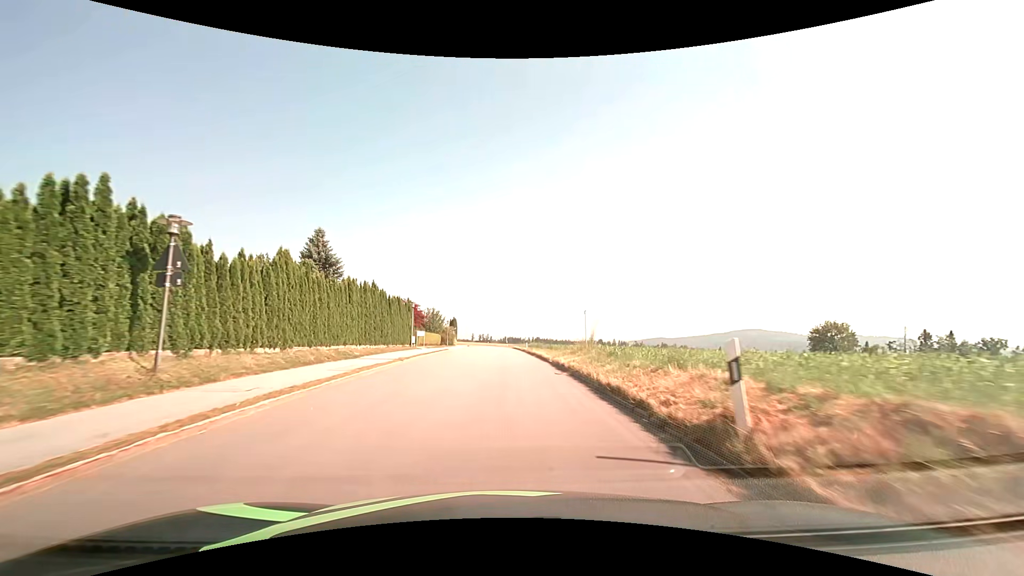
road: tertiary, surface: asphalt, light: Day
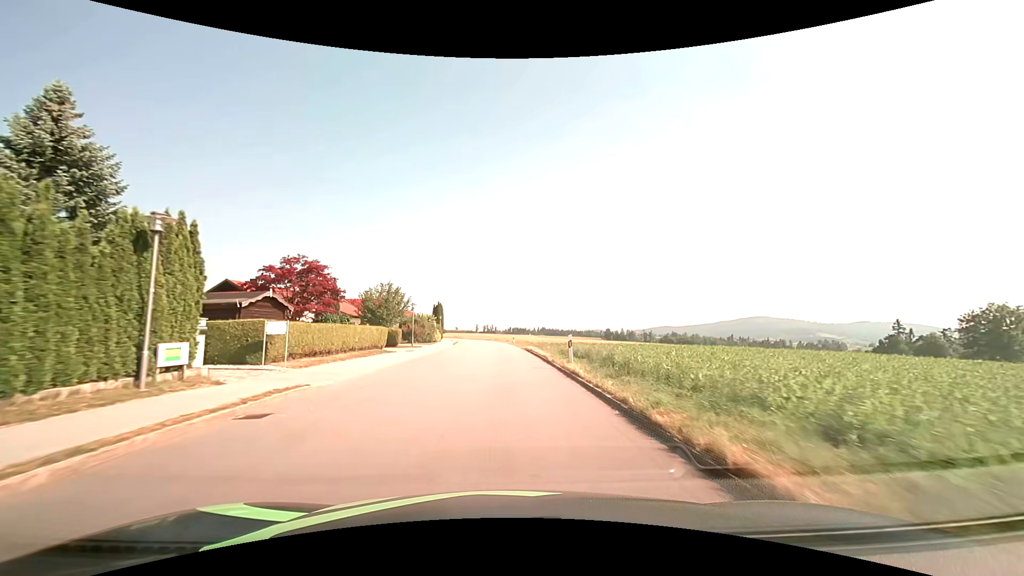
(-0.3, +30.5) m; -1°
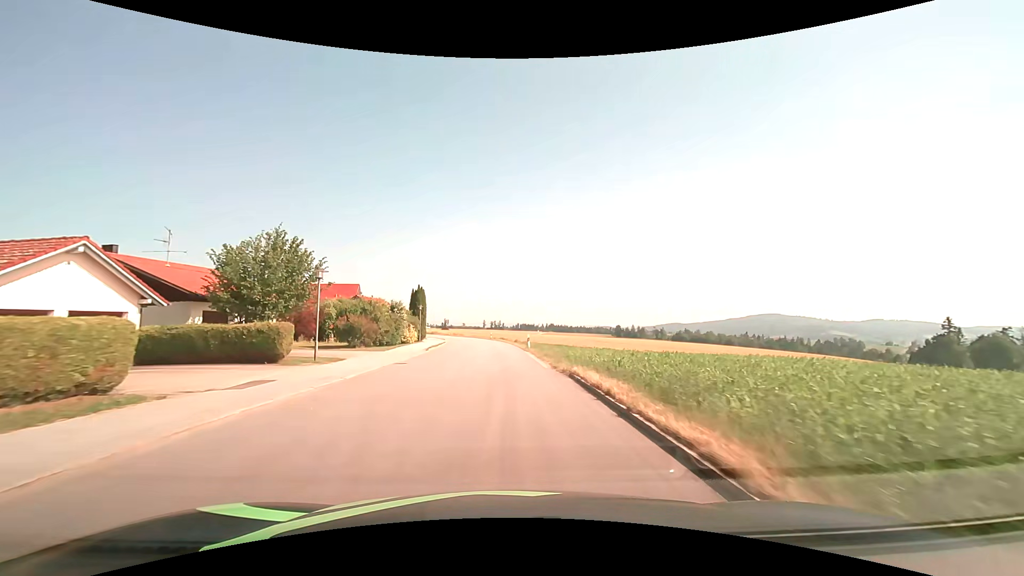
(-0.2, +23.2) m; -1°
(0, +10) (0, +20) (0, +30) (-1, +40) (-1, +50) (-2, +60) (-4, +70) (-6, +80) (-8, +89) (-11, +99) m
